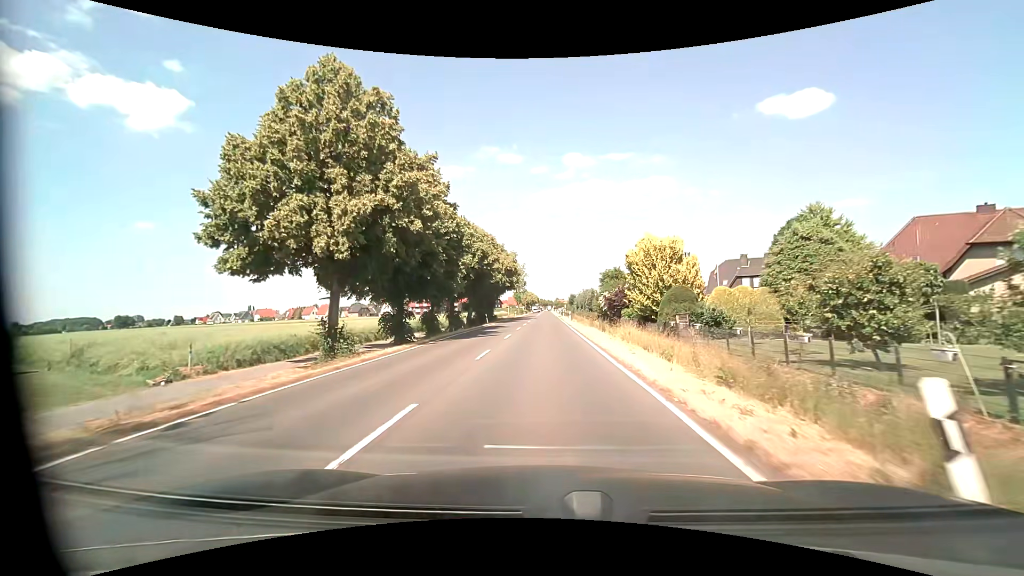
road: primary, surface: asphalt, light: Day
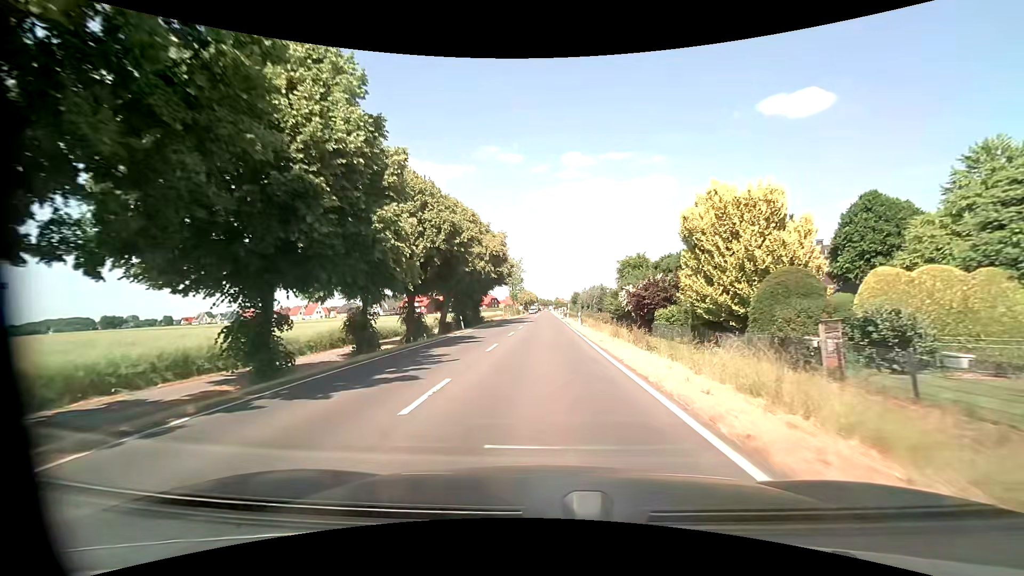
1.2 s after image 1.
(0.0, +15.9) m; 0°
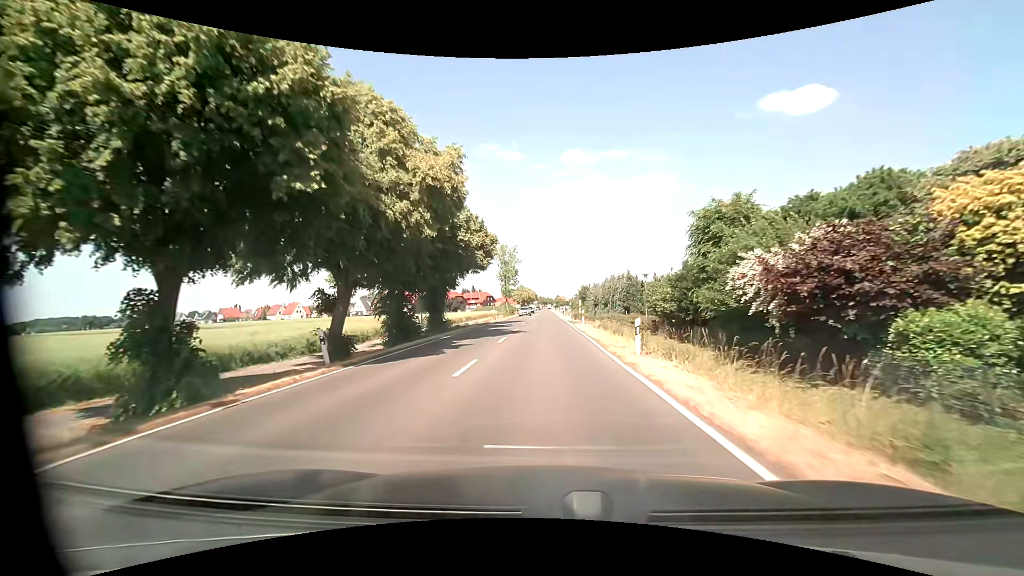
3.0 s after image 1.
(0.0, +24.0) m; 0°
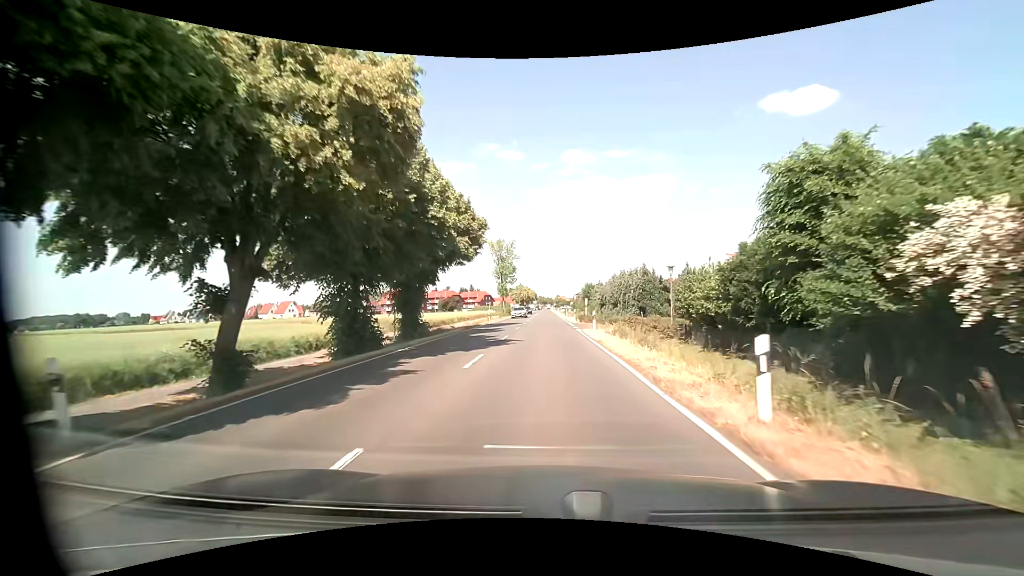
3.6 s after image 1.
(0.0, +7.9) m; 0°
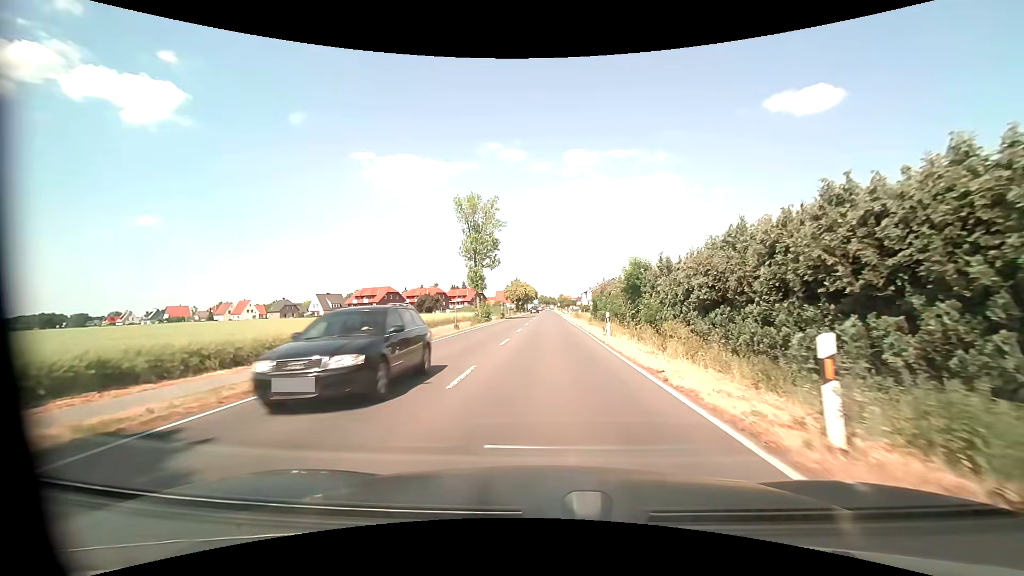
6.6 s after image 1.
(-0.2, +39.2) m; 0°
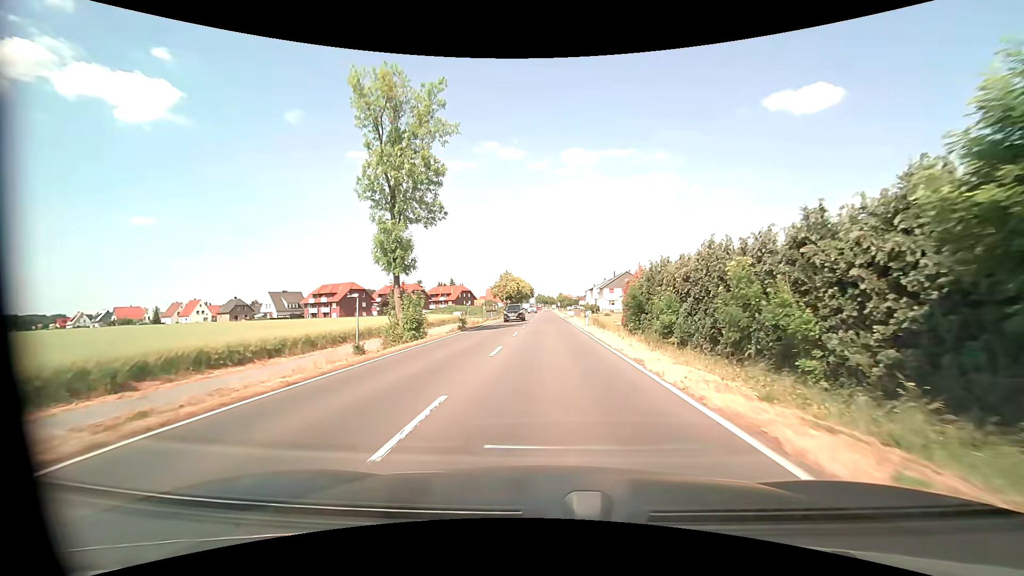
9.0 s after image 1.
(+0.1, +31.1) m; 0°
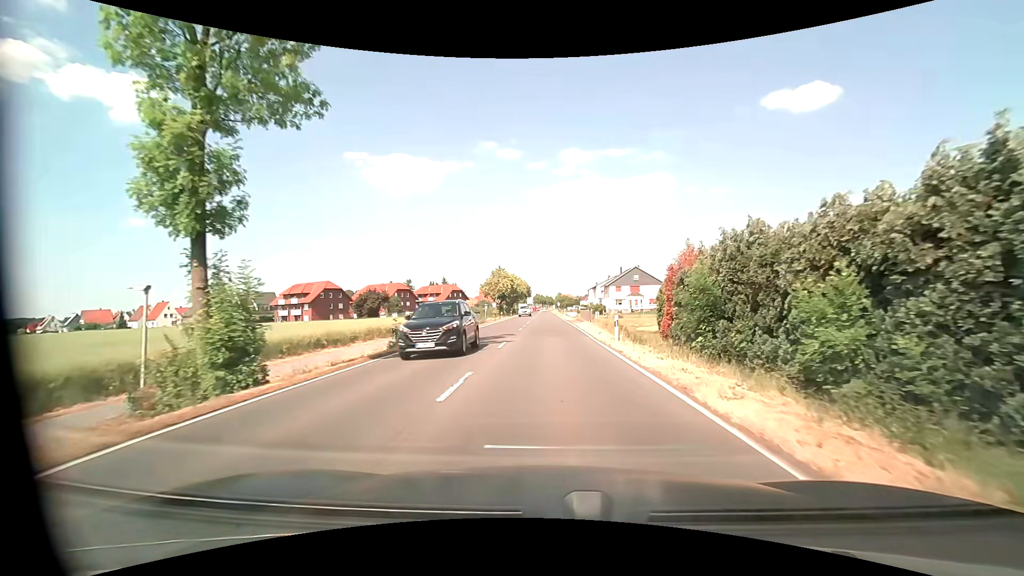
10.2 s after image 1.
(0.0, +15.5) m; 0°
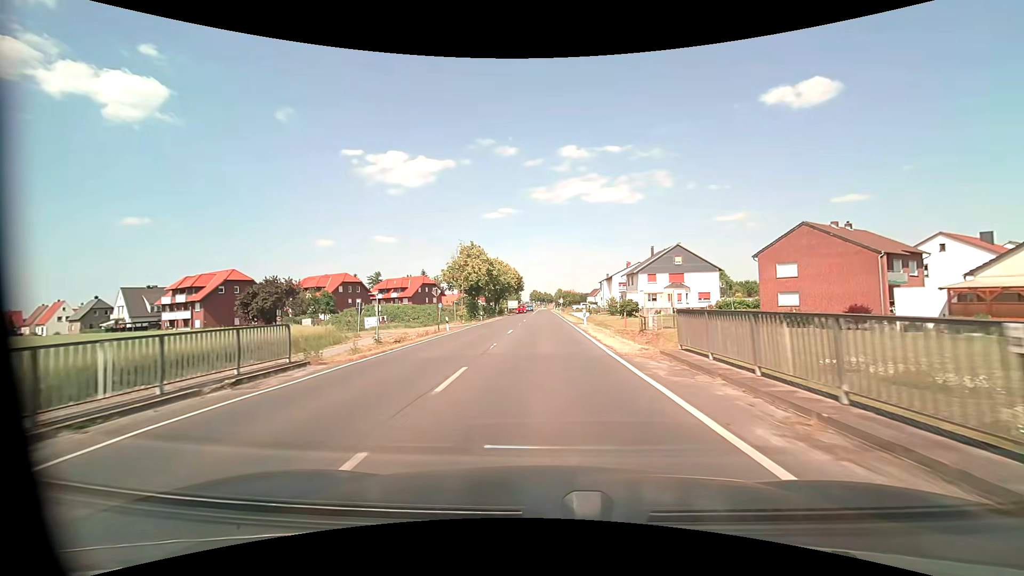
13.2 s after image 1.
(0.0, +38.8) m; 0°
(0, +10) (0, +20) (0, +30) (0, +40) (0, +50) (0, +60) (0, +70) (0, +80) (0, +90) (0, +100) m
